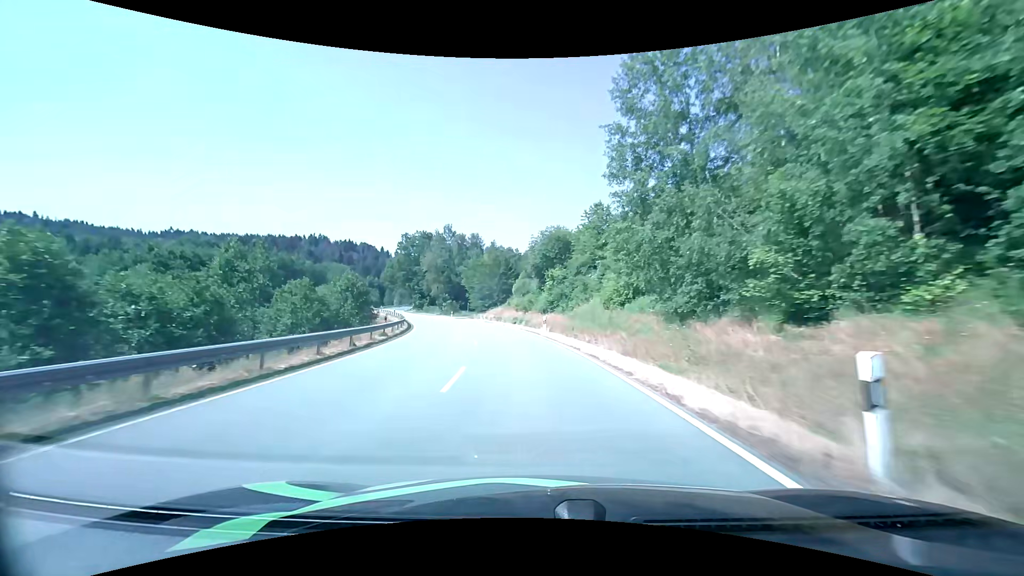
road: secondary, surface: asphalt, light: Day
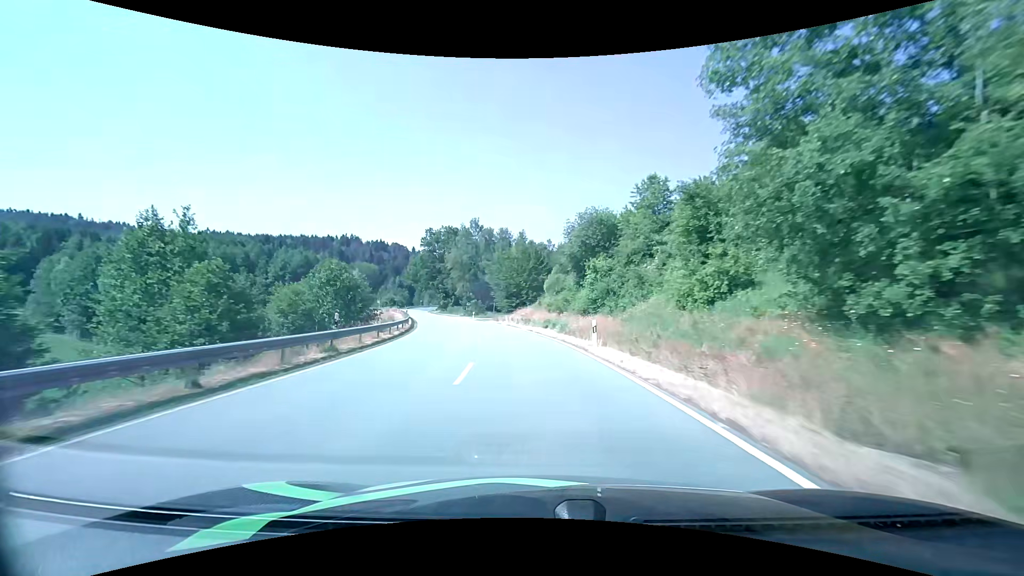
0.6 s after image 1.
(-0.4, +11.4) m; -4°
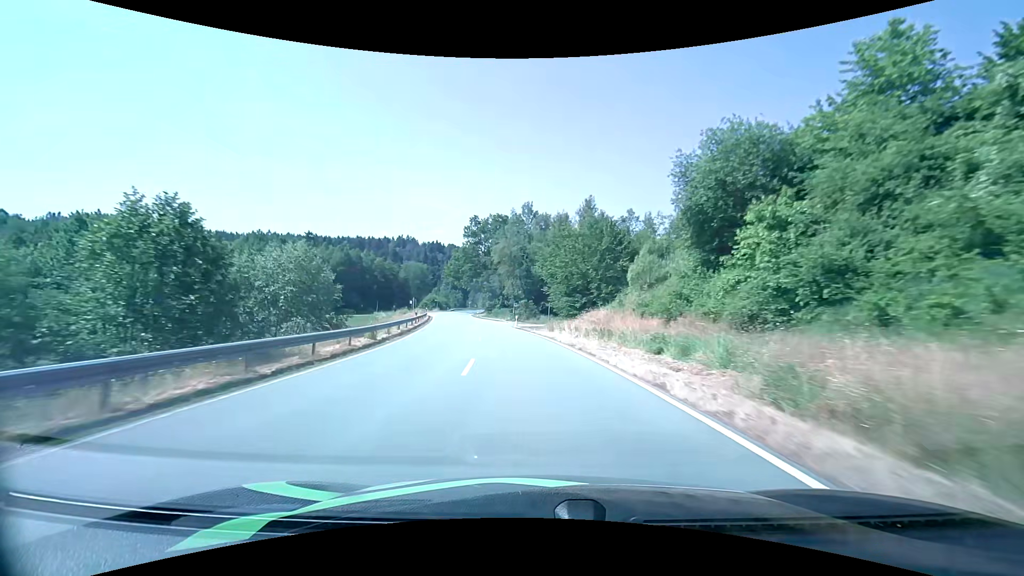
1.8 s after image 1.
(-1.4, +22.8) m; -7°
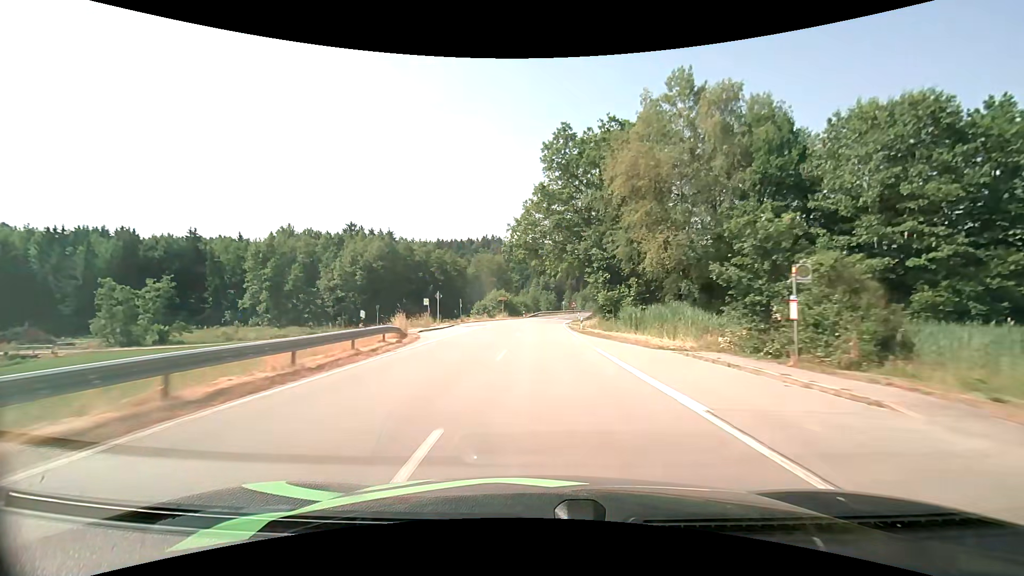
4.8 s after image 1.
(-7.2, +56.7) m; -11°
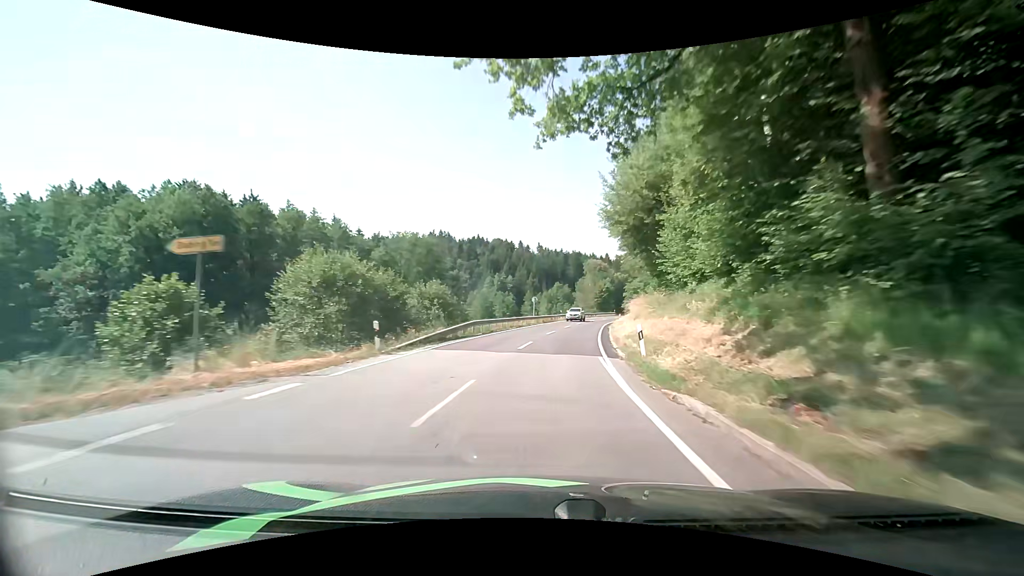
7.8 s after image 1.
(+1.2, +55.8) m; +4°
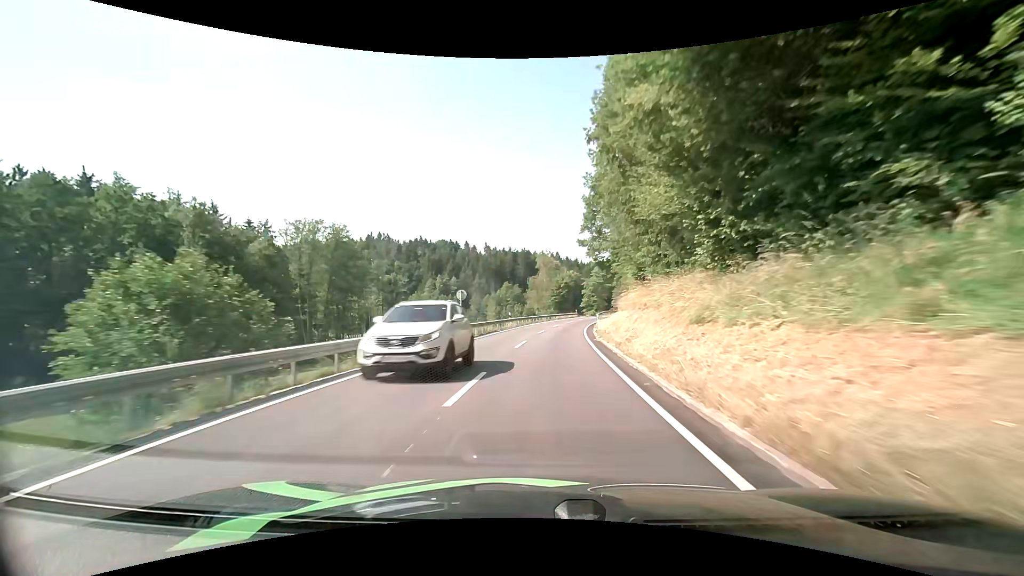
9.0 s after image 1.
(+1.1, +22.4) m; +6°
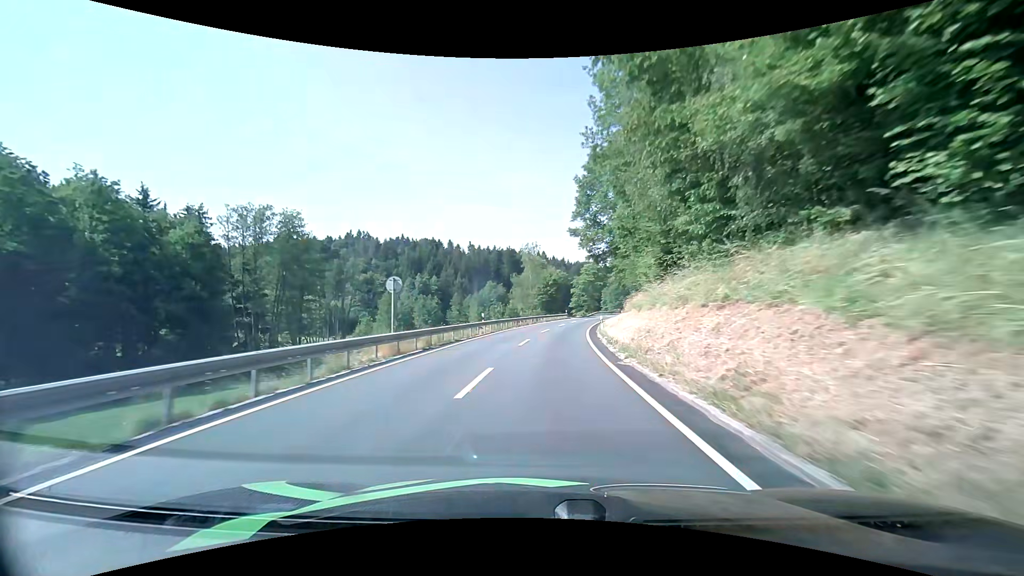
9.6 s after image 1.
(+0.1, +11.3) m; +1°
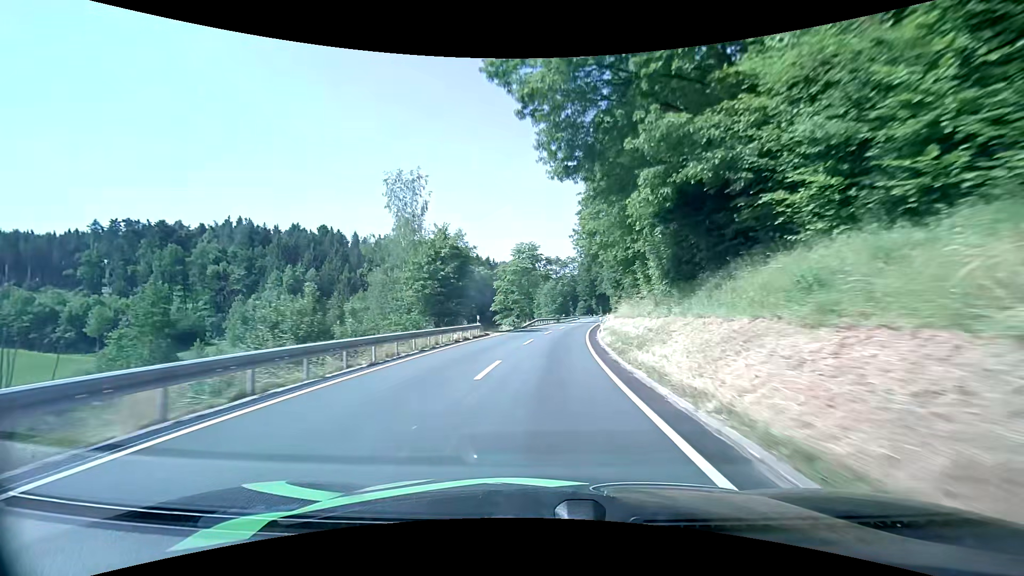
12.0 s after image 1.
(+3.3, +45.4) m; +9°
(0, +10) (+1, +20) (+1, +30) (+2, +40) (+4, +50) (+5, +60) (+7, +70) (+8, +79) (+10, +89) (+12, +99) m
